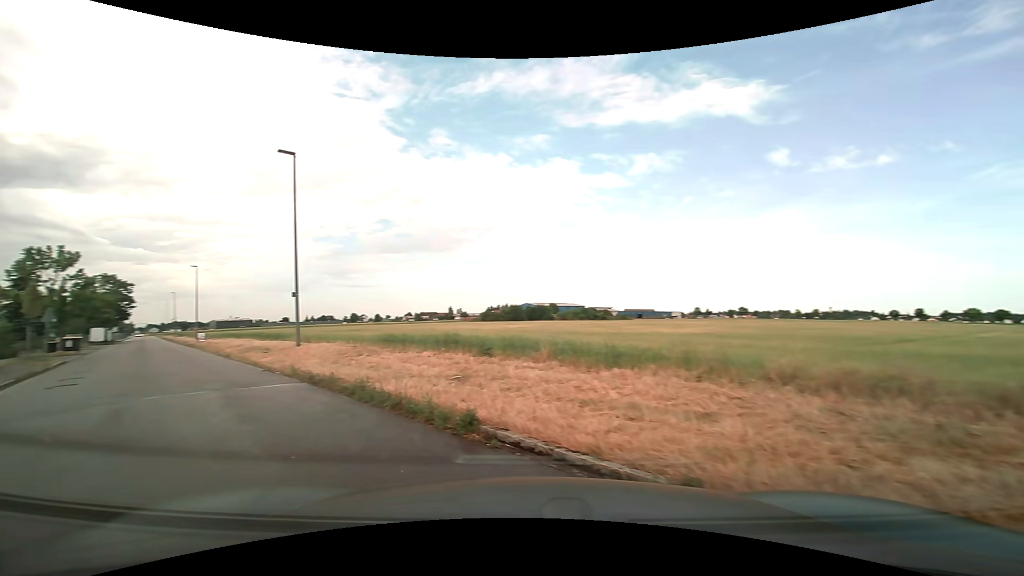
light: Day
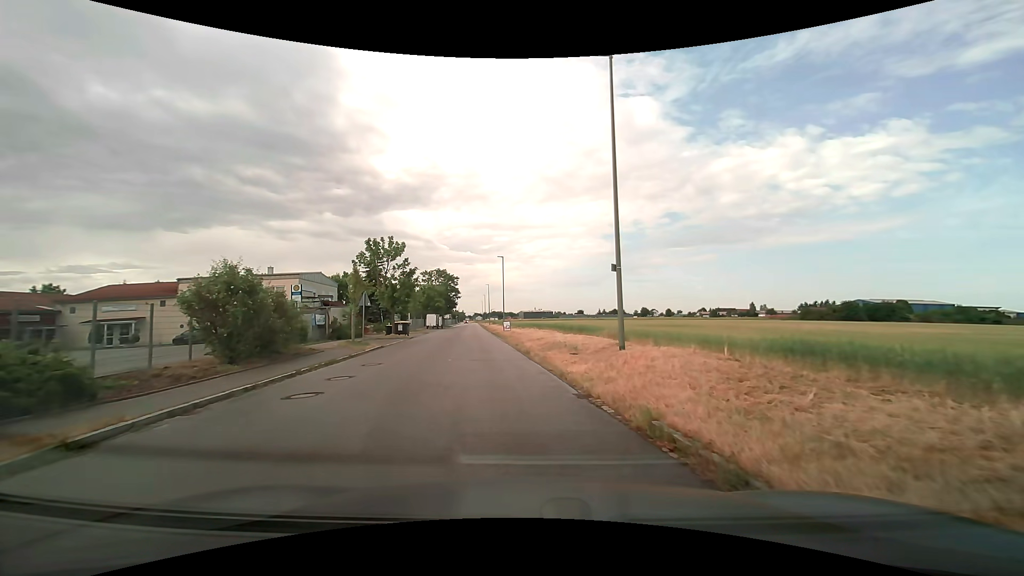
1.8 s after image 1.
(-3.7, +8.5) m; -33°
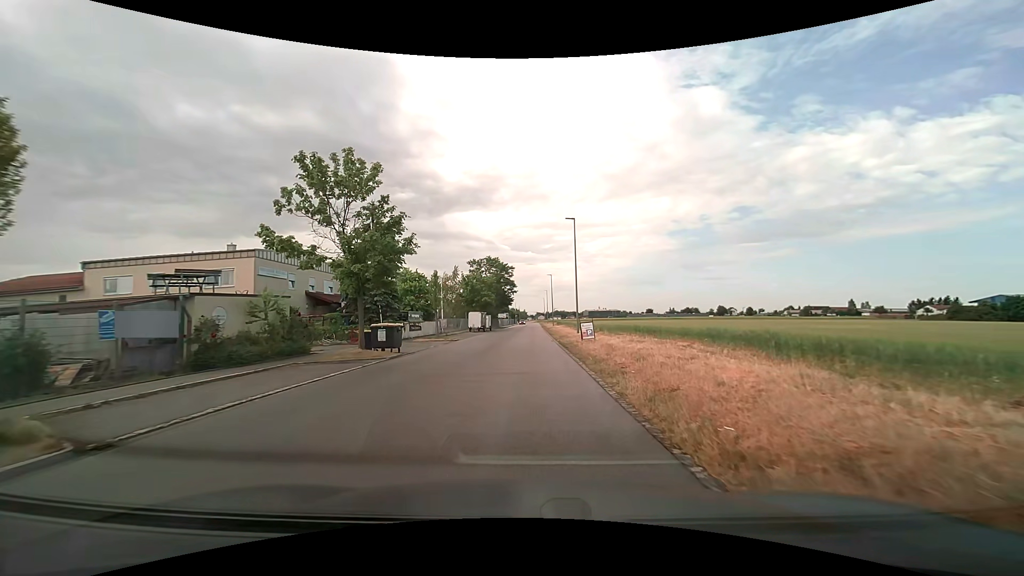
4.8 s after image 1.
(-1.8, +22.2) m; -7°
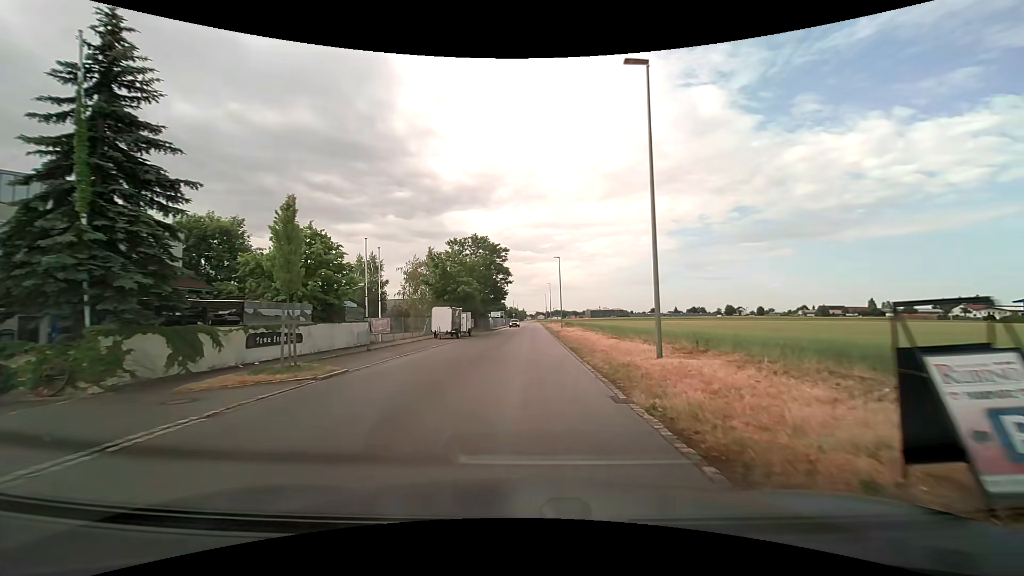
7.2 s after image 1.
(-0.1, +23.0) m; 0°
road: tertiary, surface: asphalt
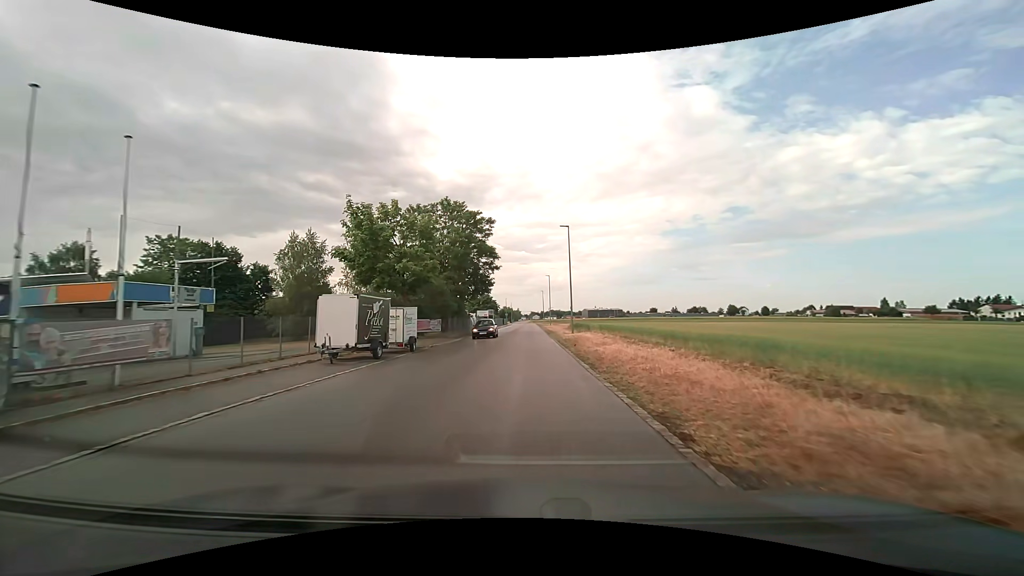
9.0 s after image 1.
(0.0, +20.1) m; 0°
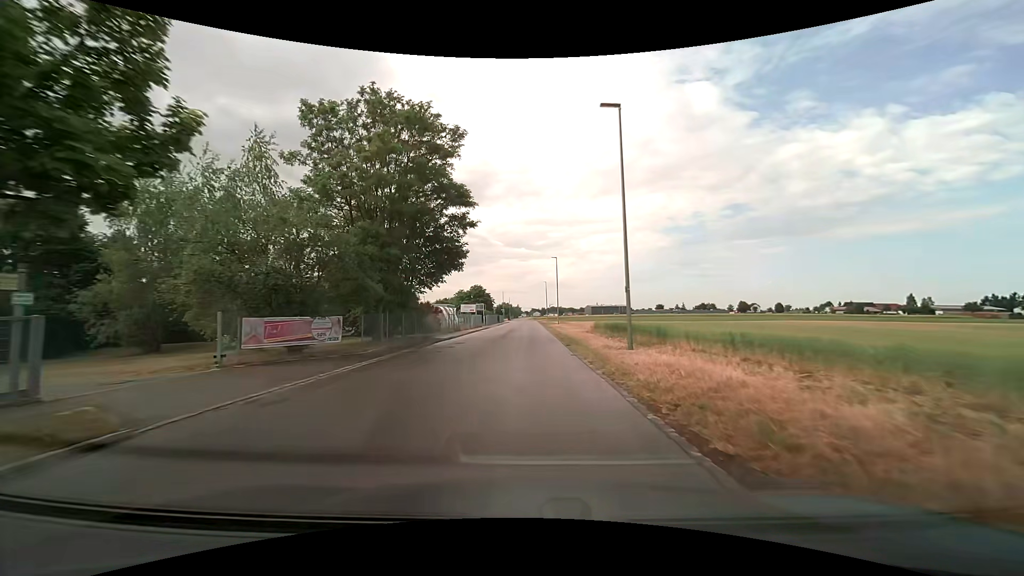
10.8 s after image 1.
(0.0, +22.2) m; 0°
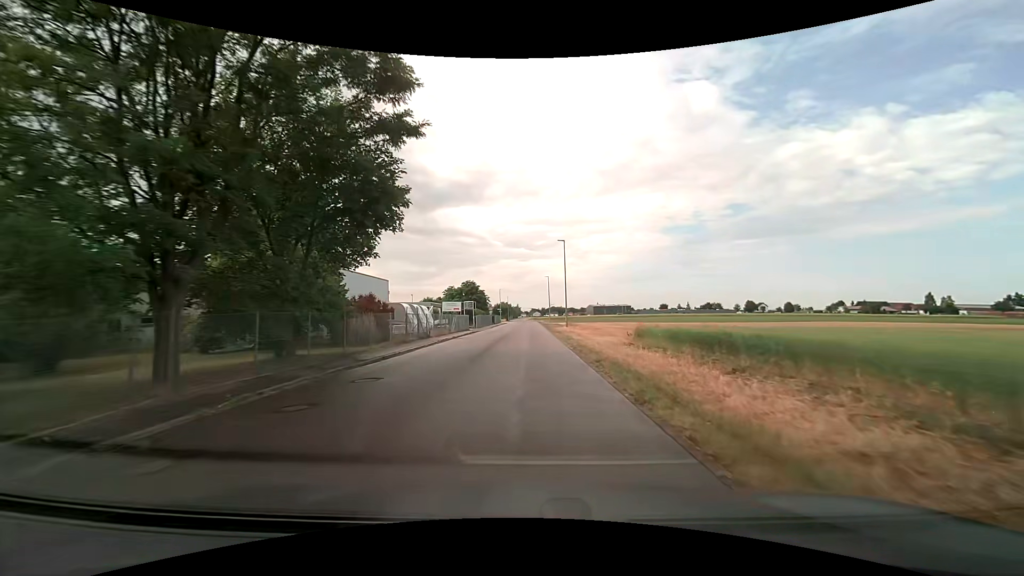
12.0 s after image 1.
(0.0, +14.4) m; 0°
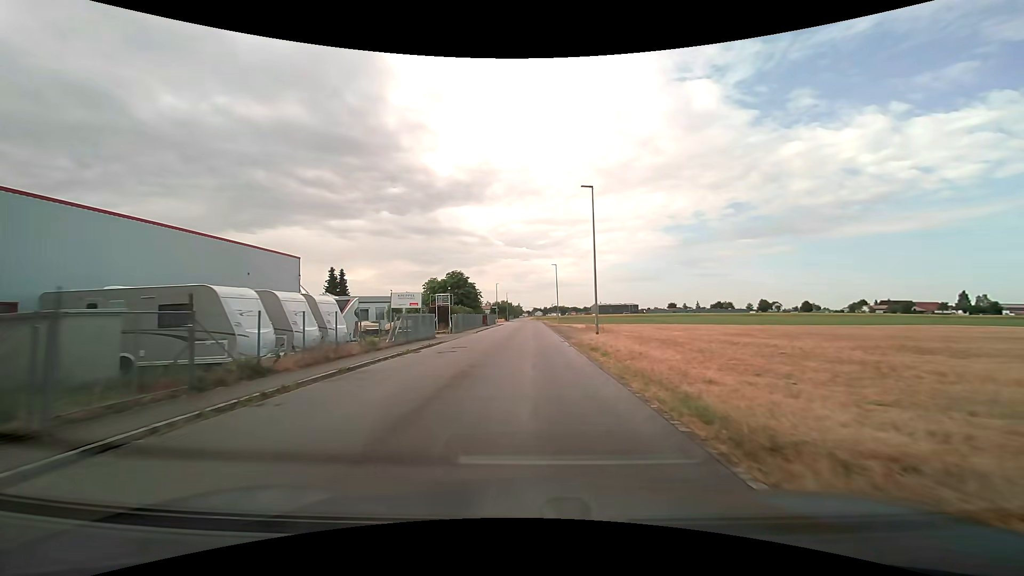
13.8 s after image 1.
(0.0, +20.7) m; 0°
(0, +10) (0, +20) (0, +30) (0, +40) (+1, +50) (+1, +60) (+1, +70) (+1, +80) (+1, +90) (+1, +100) m
